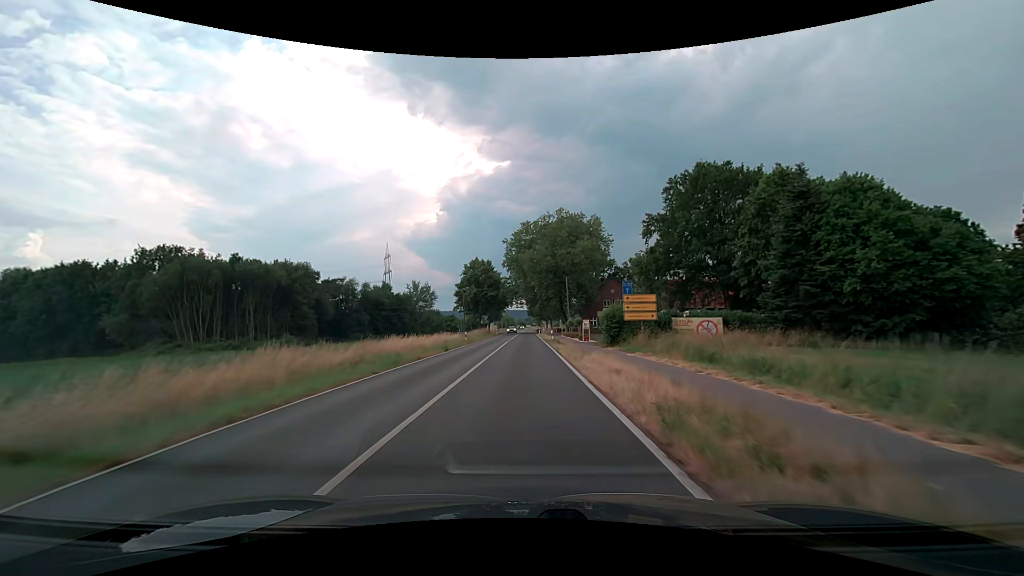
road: secondary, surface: asphalt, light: Day
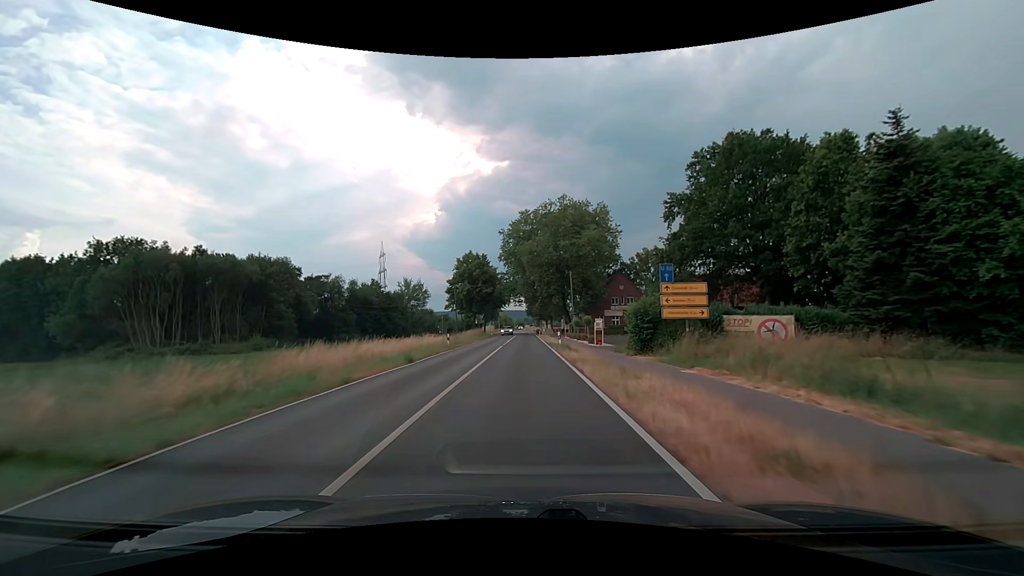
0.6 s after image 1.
(0.0, +9.4) m; 0°
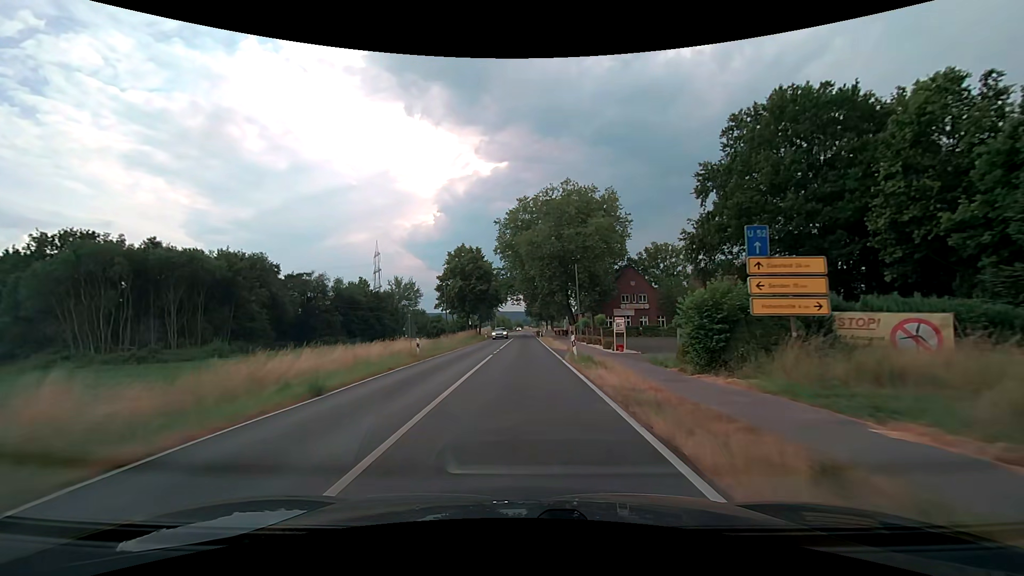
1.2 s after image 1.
(0.0, +9.5) m; 0°
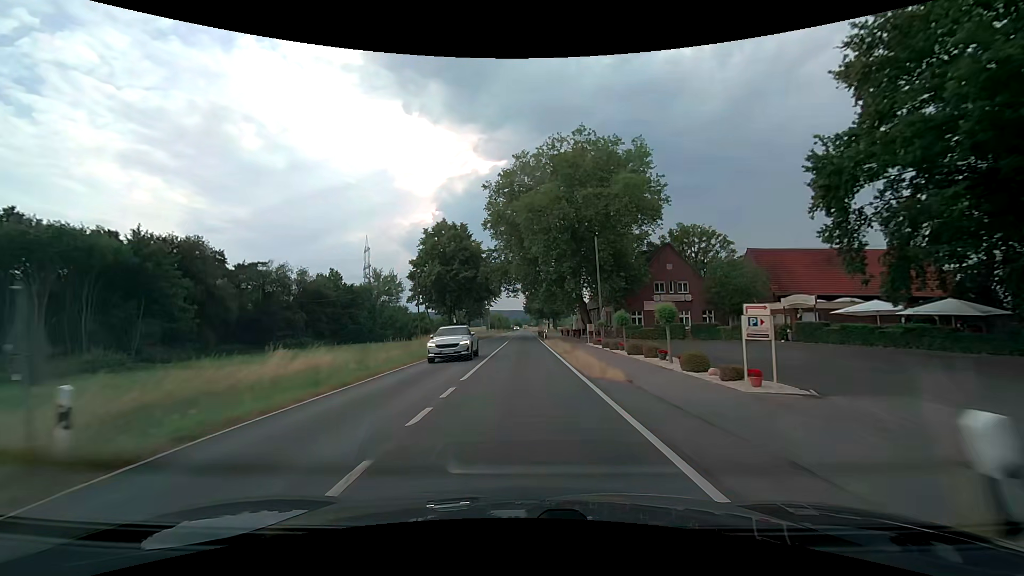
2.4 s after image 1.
(0.0, +19.0) m; 0°
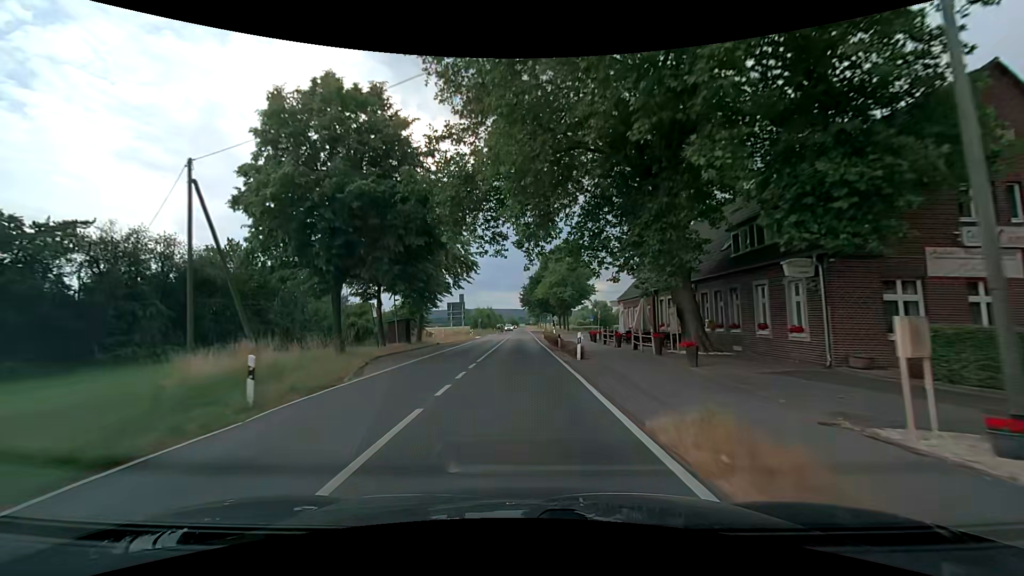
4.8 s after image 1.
(+0.1, +38.0) m; 0°
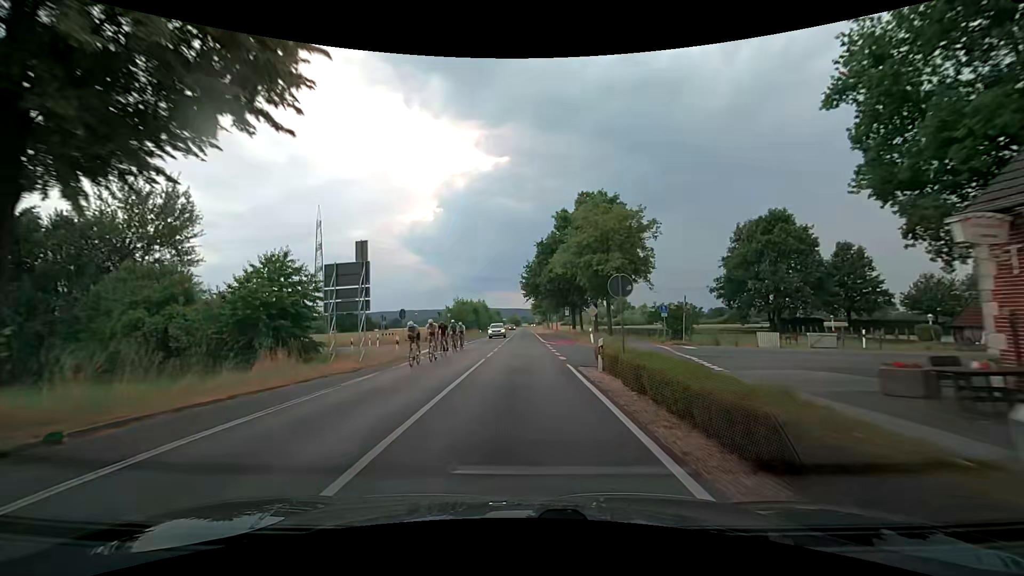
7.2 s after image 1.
(+0.1, +37.9) m; 0°
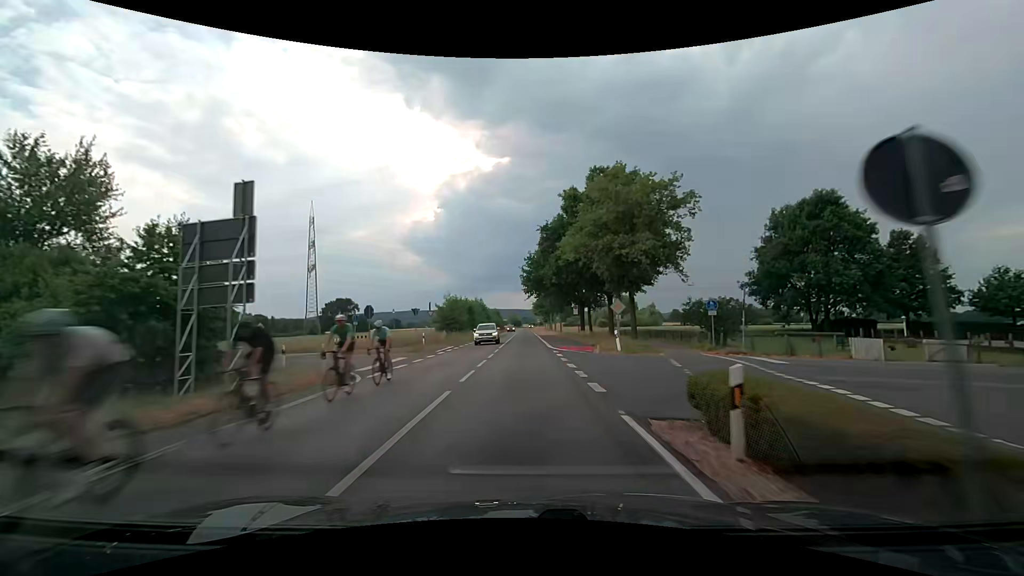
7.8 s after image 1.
(0.0, +9.5) m; 0°
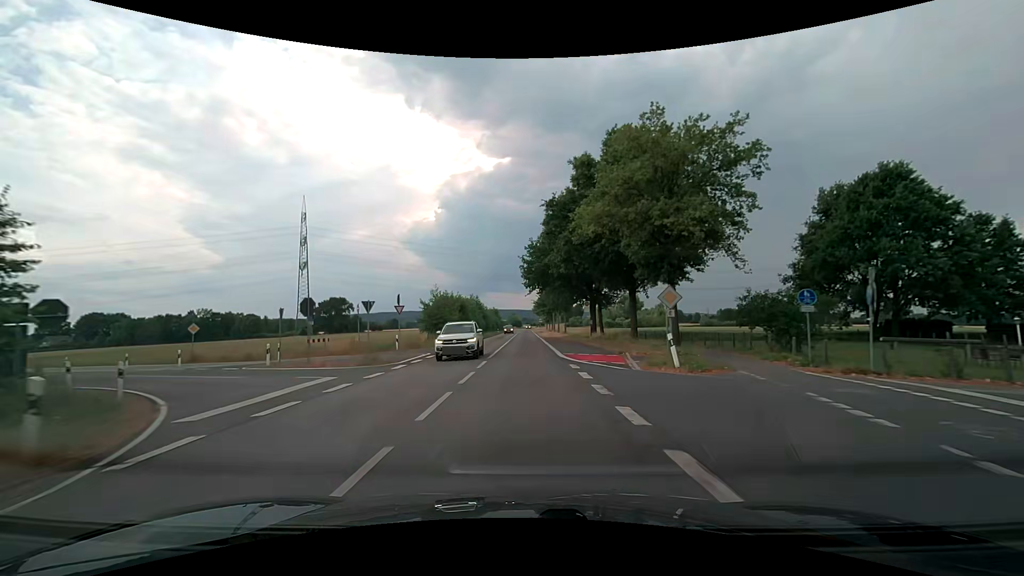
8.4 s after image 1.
(0.0, +9.5) m; 0°
(0, +10) (0, +20) (0, +30) (0, +40) (0, +50) (0, +60) (0, +70) (0, +80) (0, +90) (0, +100) m
